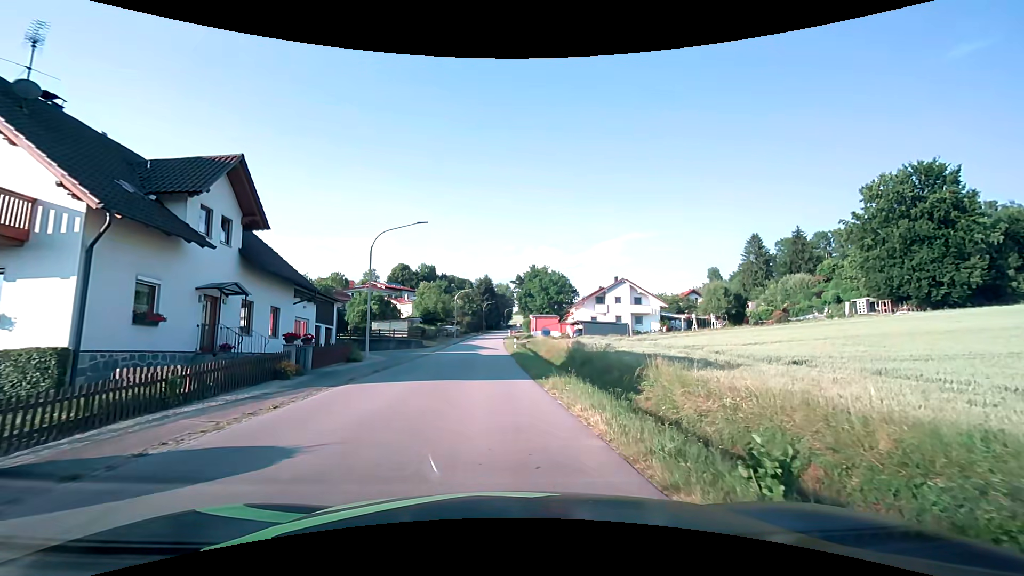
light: Day
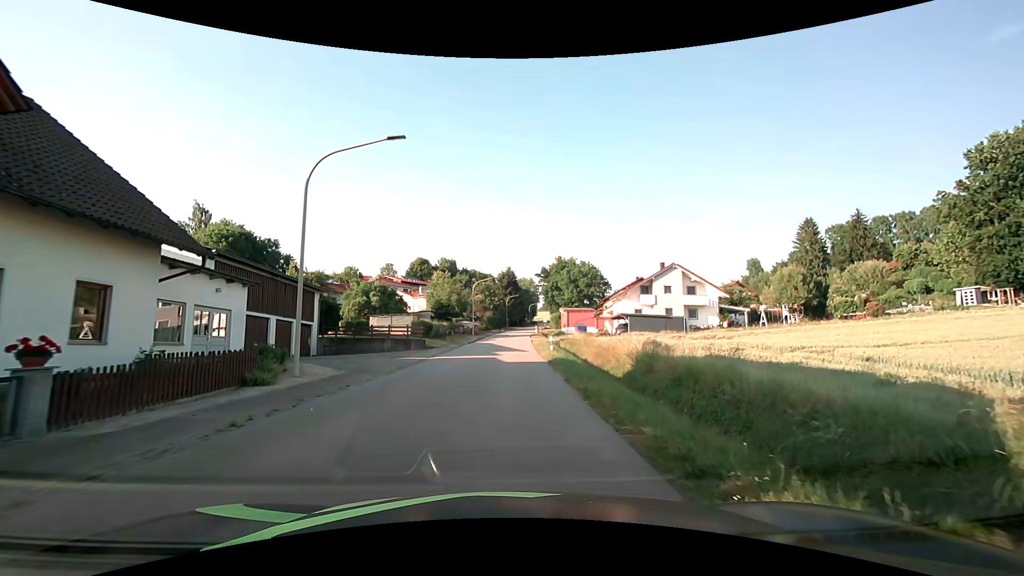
(-0.4, +12.1) m; -2°
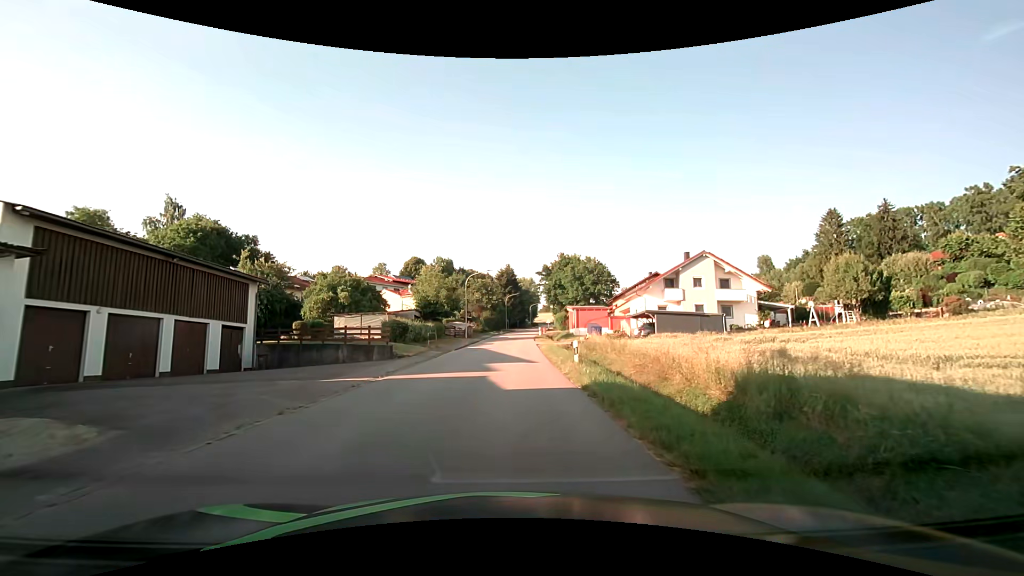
(0.0, +10.1) m; 0°
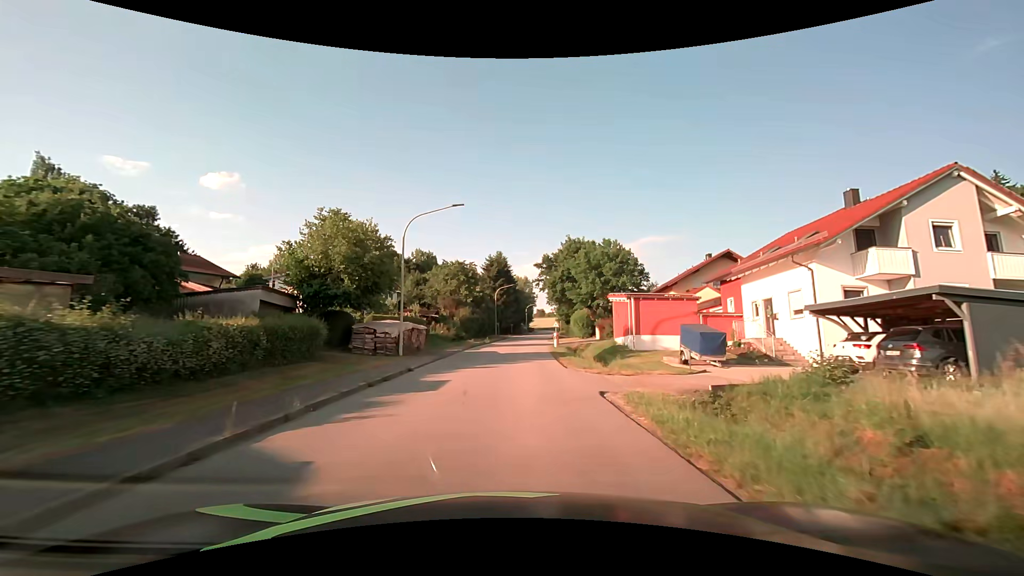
(-0.1, +30.4) m; 0°
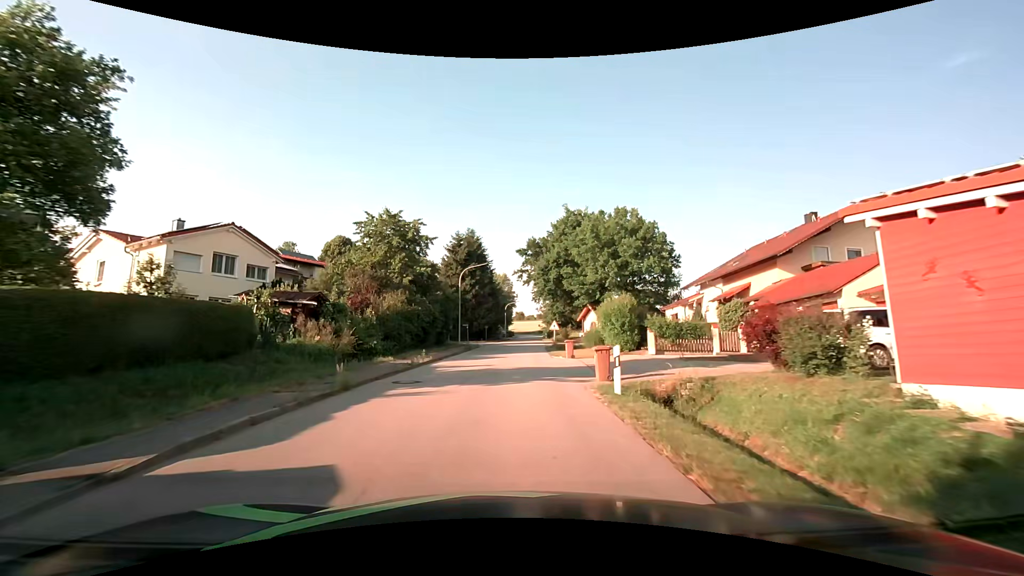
(+0.6, +25.8) m; +3°
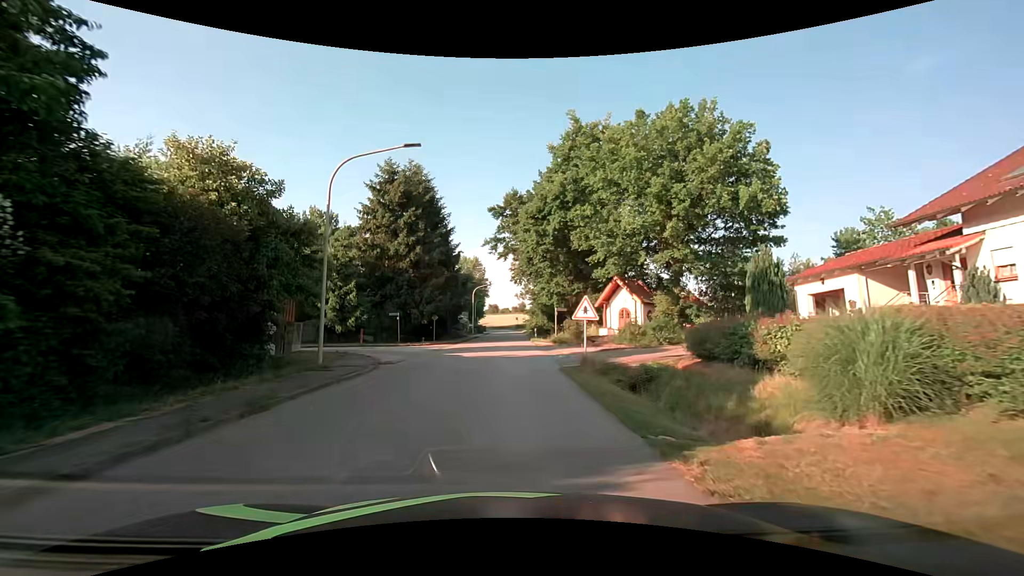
(+0.7, +27.8) m; +3°
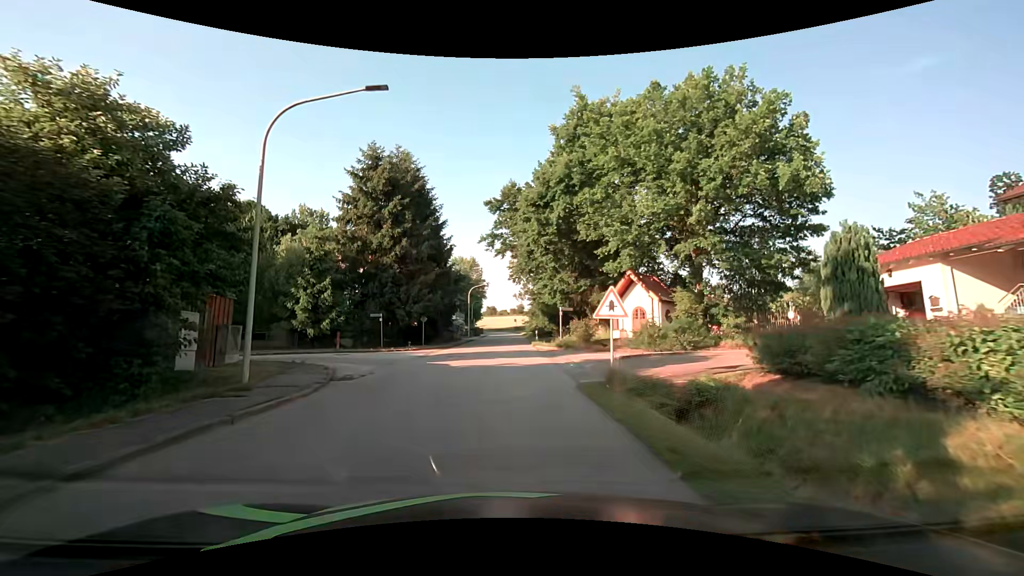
(0.0, +4.2) m; 0°
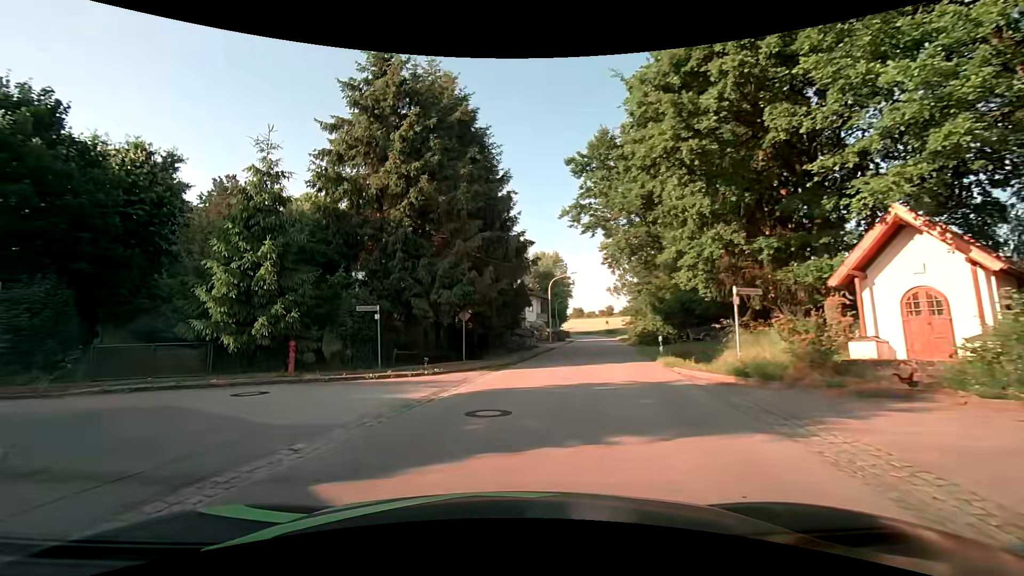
(-0.3, +15.2) m; -10°
(-4, +9) (-13, +12) (-23, +10) (-31, +5) (-39, -1) (-46, -9) (-51, -17) (-56, -26) (-61, -35) (-67, -43) m
